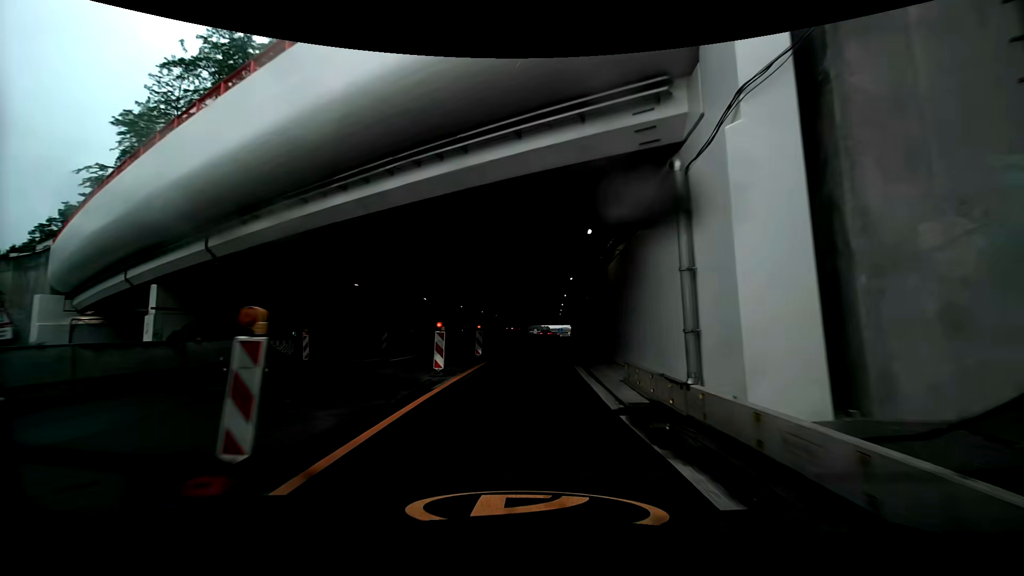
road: trunk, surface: asphalt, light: Day
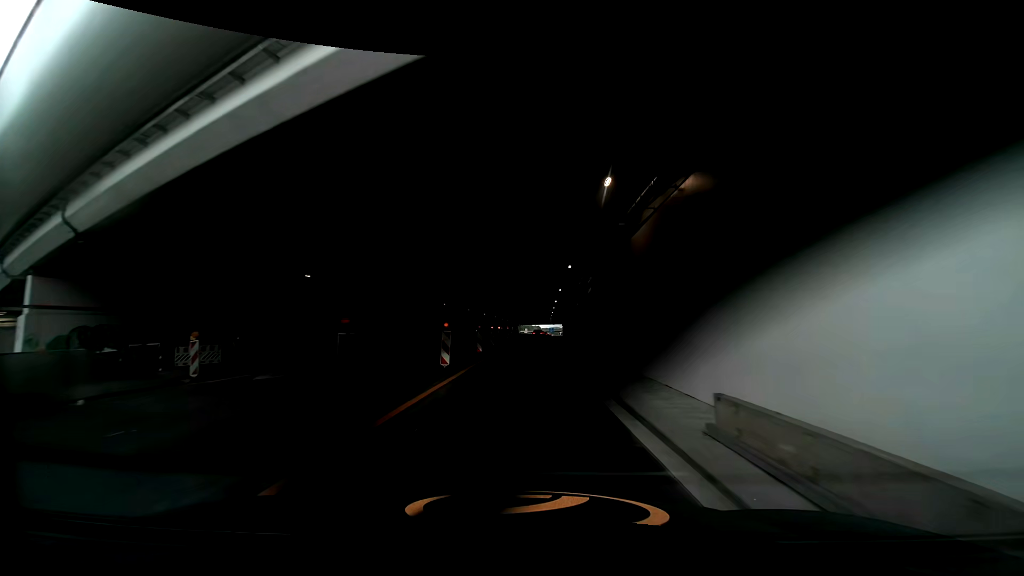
(0.0, +6.9) m; +1°
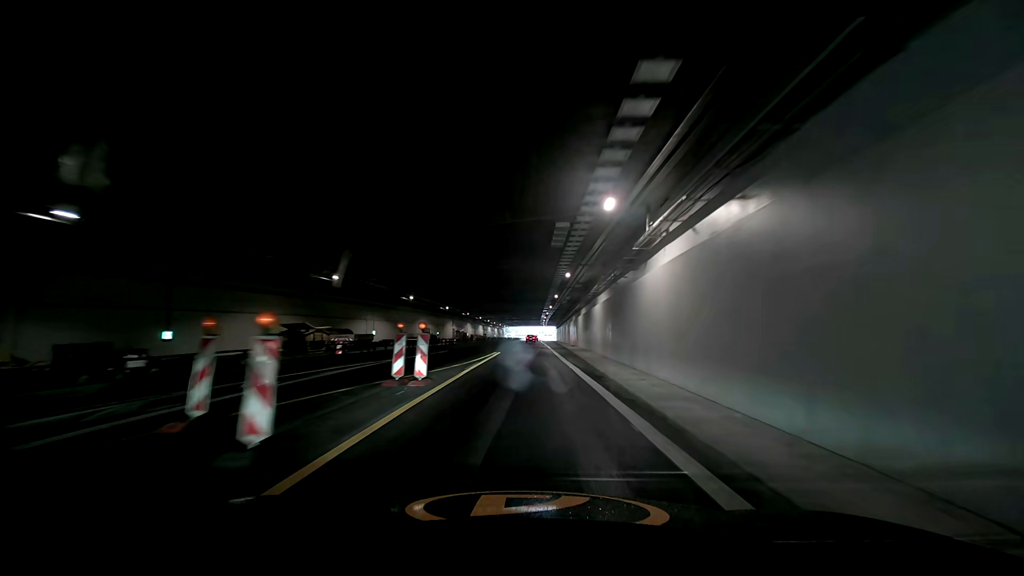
(-1.0, +34.8) m; 0°
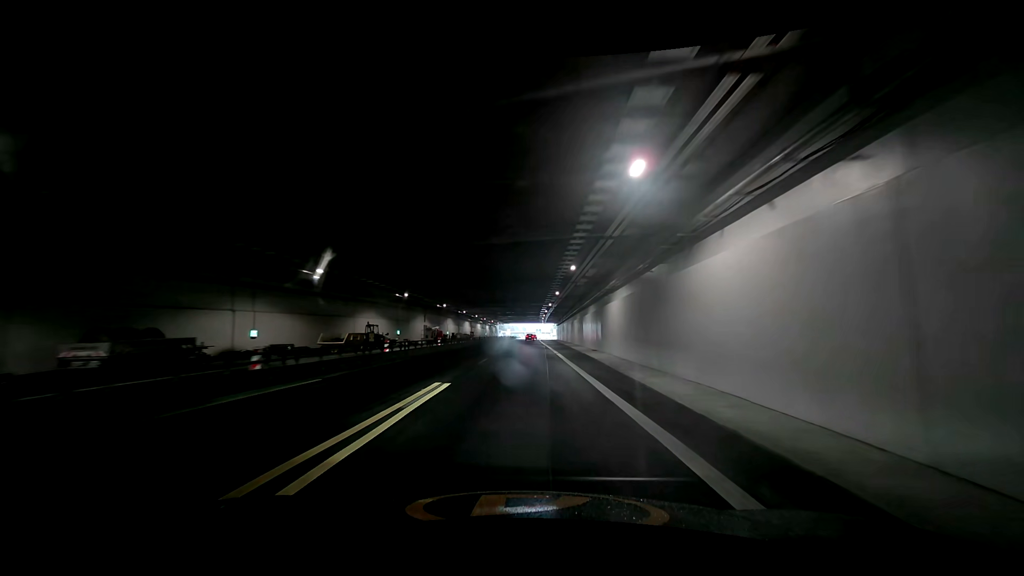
(+0.4, +21.2) m; -3°
